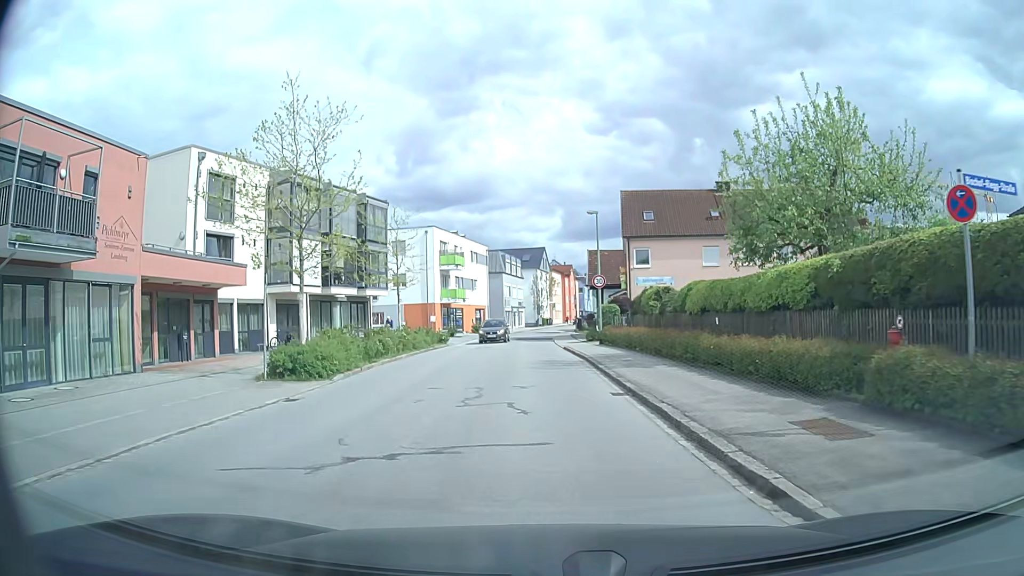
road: residential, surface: asphalt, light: Day
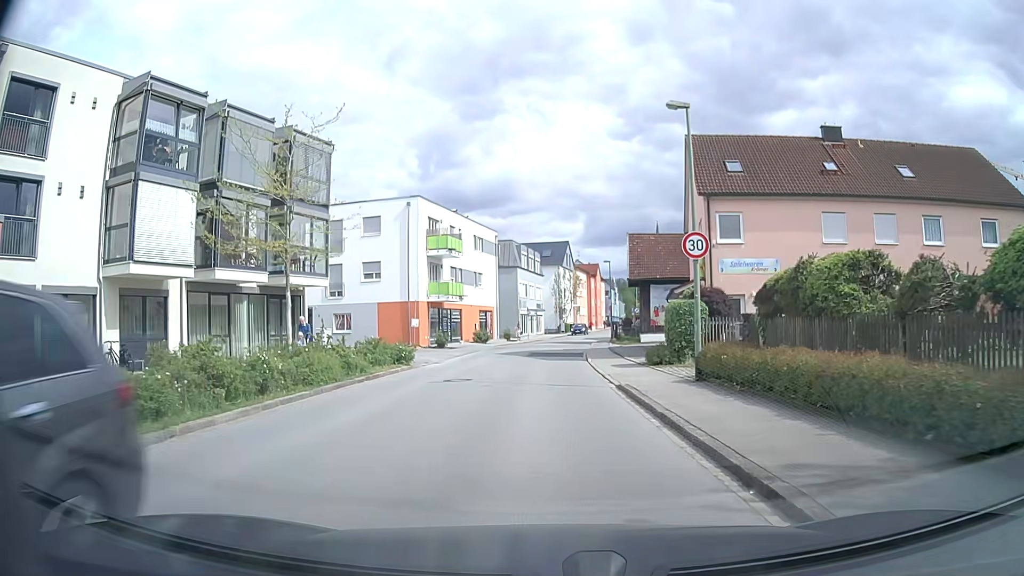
(-0.2, +16.8) m; -2°
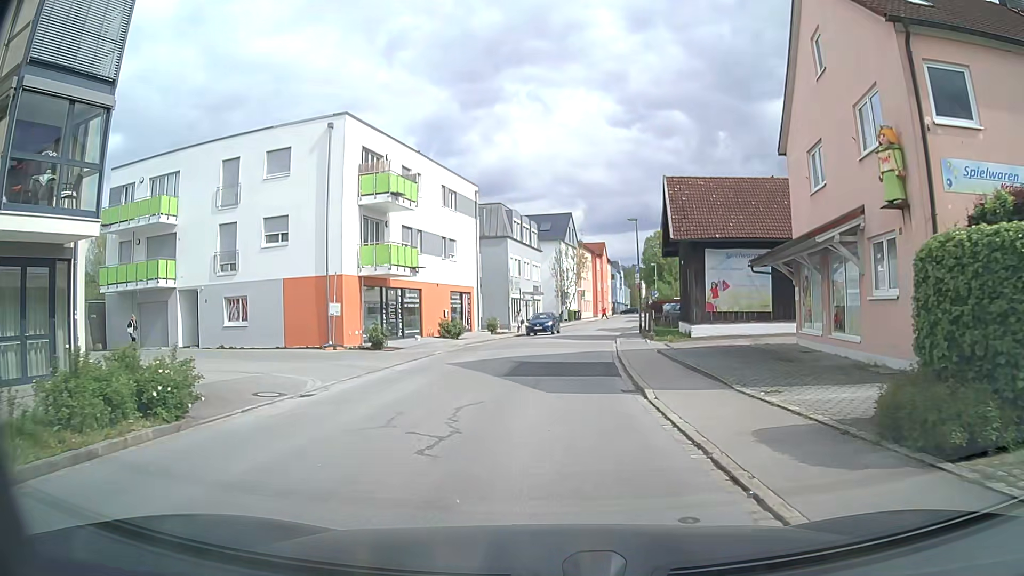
(+0.1, +16.5) m; +1°
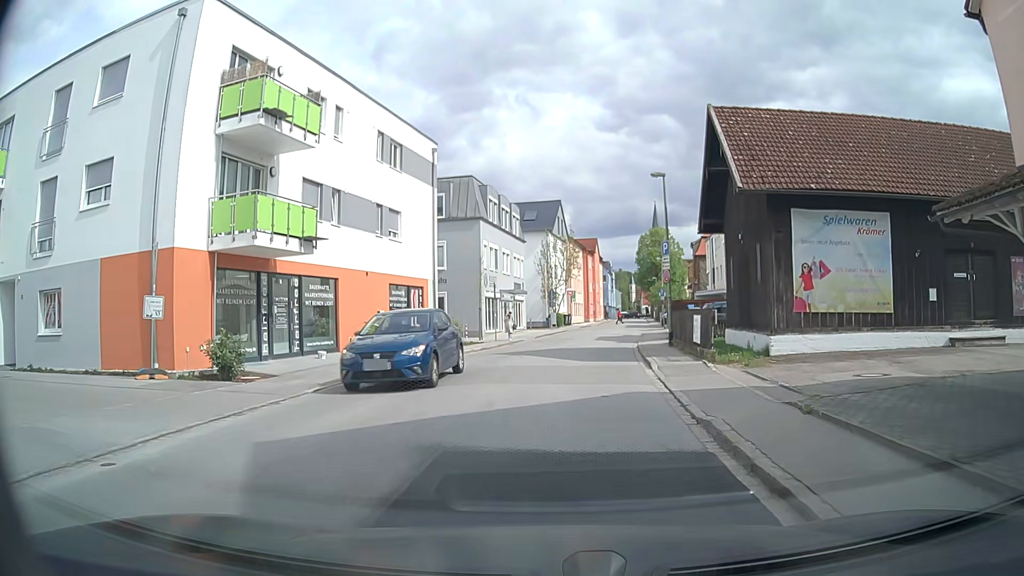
(+0.1, +12.5) m; +1°
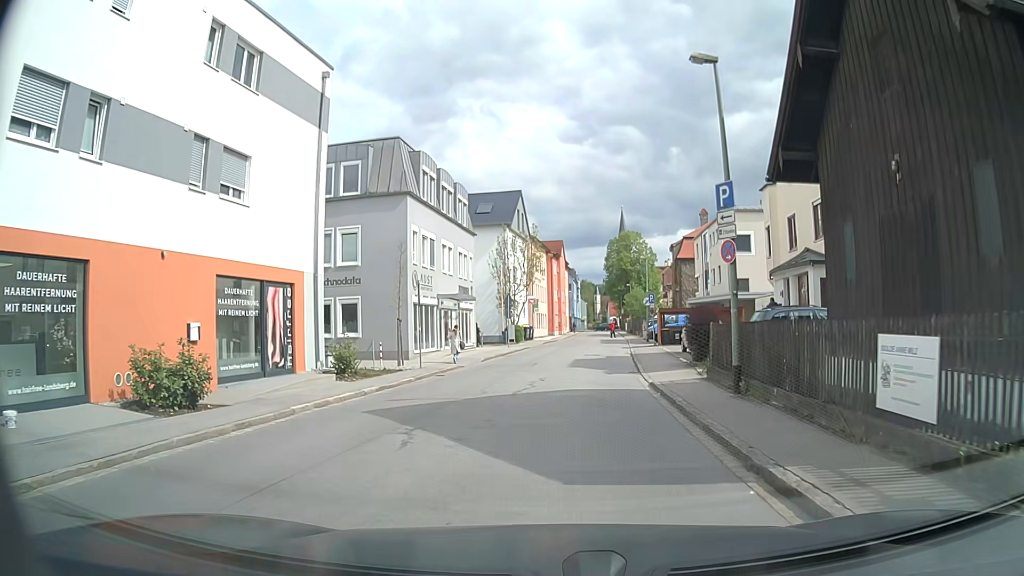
(+0.3, +12.4) m; +2°
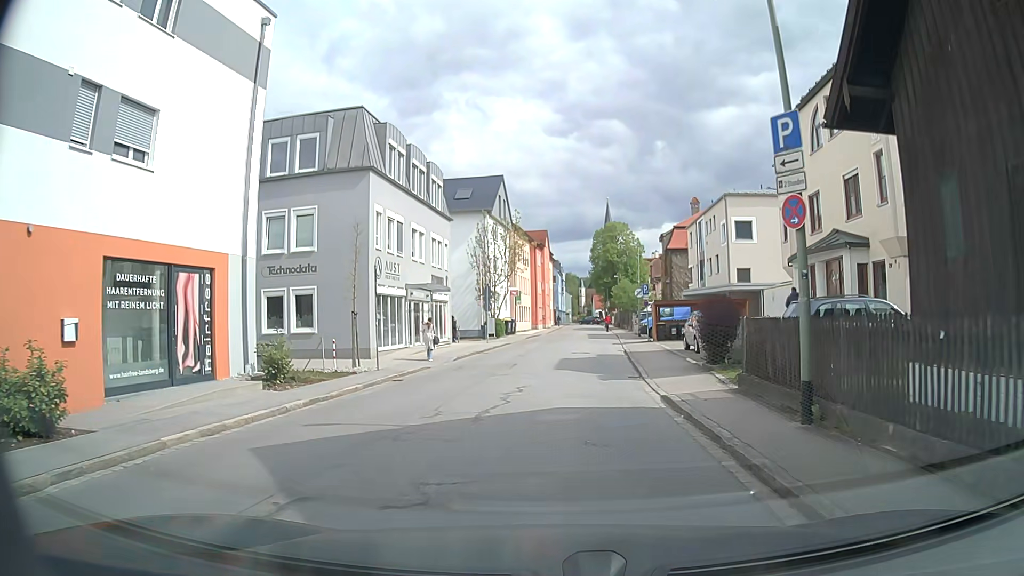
(+0.1, +4.0) m; +3°
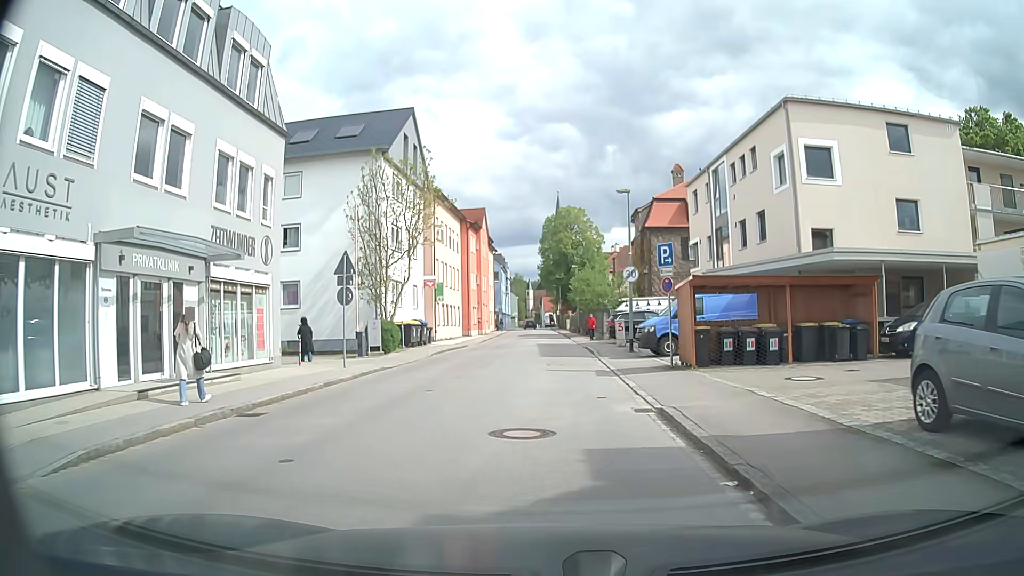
(+0.5, +20.1) m; +4°
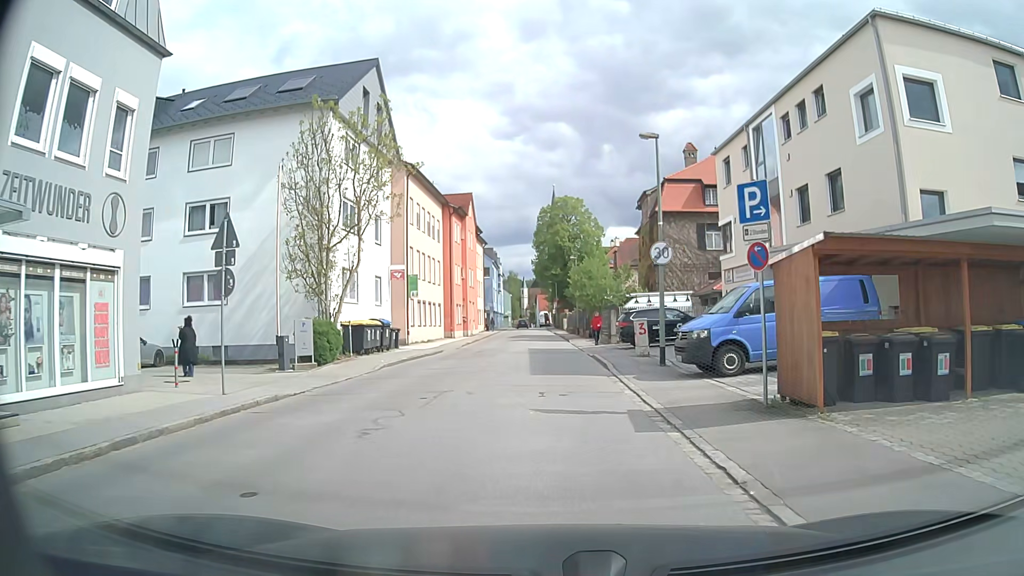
(-0.1, +8.0) m; +1°
(0, +10) (-1, +20) (-1, +30) (-1, +40) (-2, +50) (-2, +60) (-3, +70) (-3, +80) (-4, +90) (-4, +100) m
